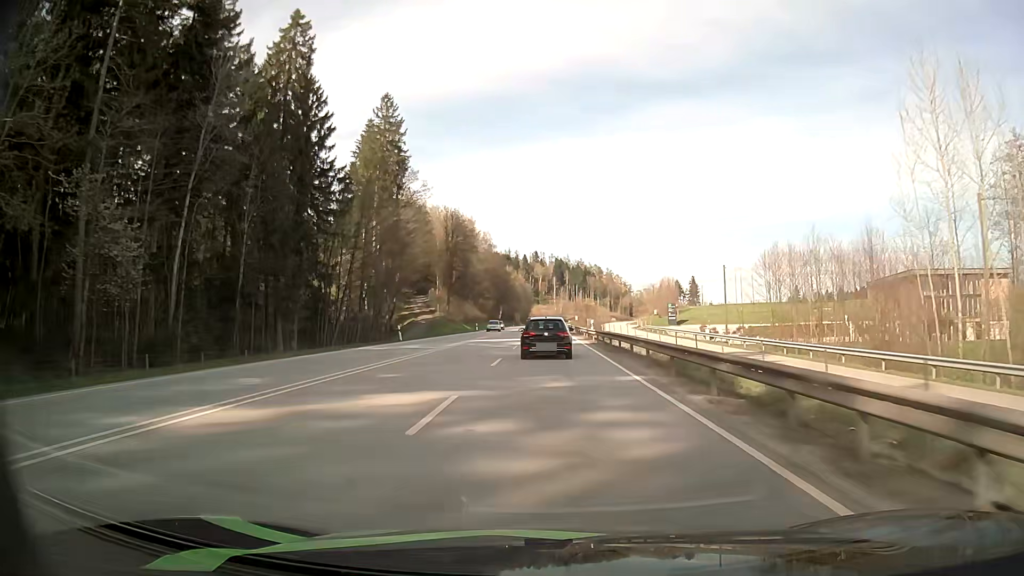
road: primary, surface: asphalt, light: Day
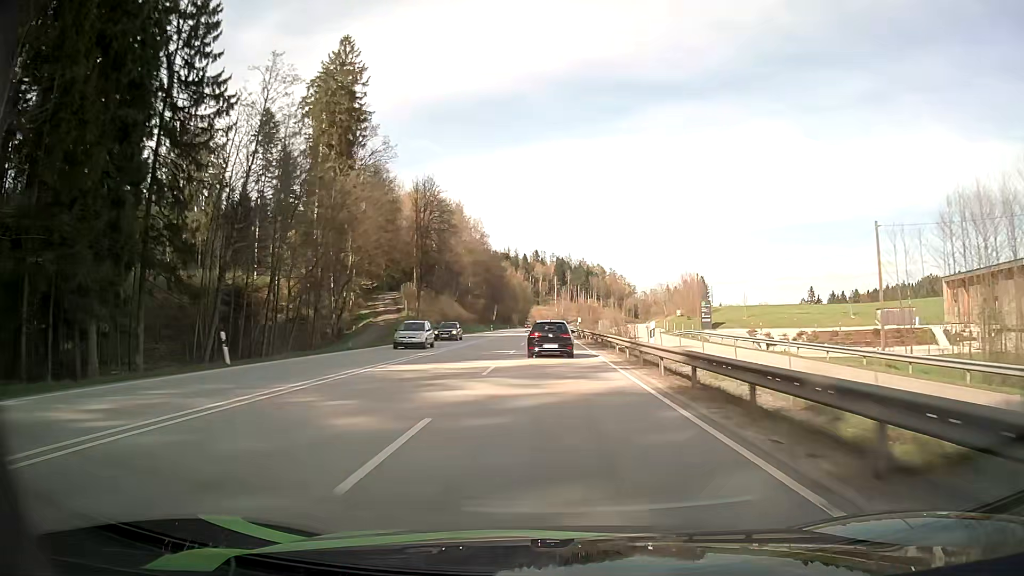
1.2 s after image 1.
(0.0, +26.4) m; 0°
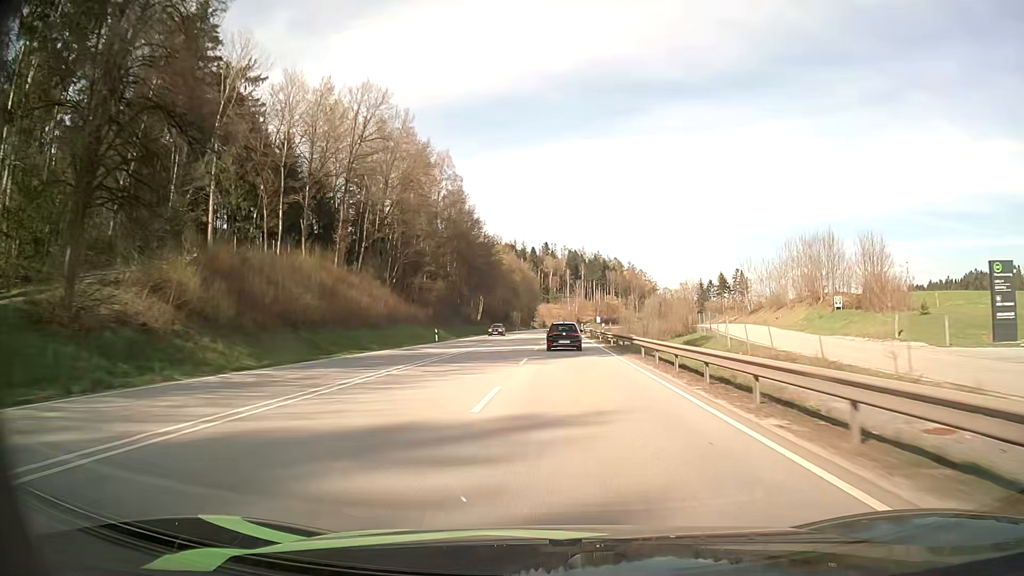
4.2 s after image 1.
(-0.4, +66.8) m; -1°
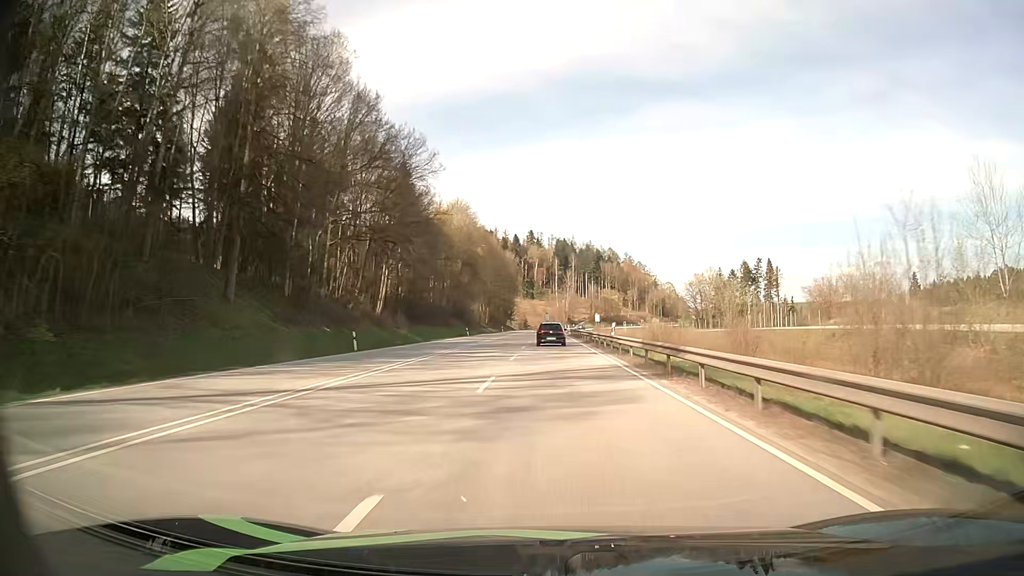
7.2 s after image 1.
(+1.2, +69.3) m; +1°
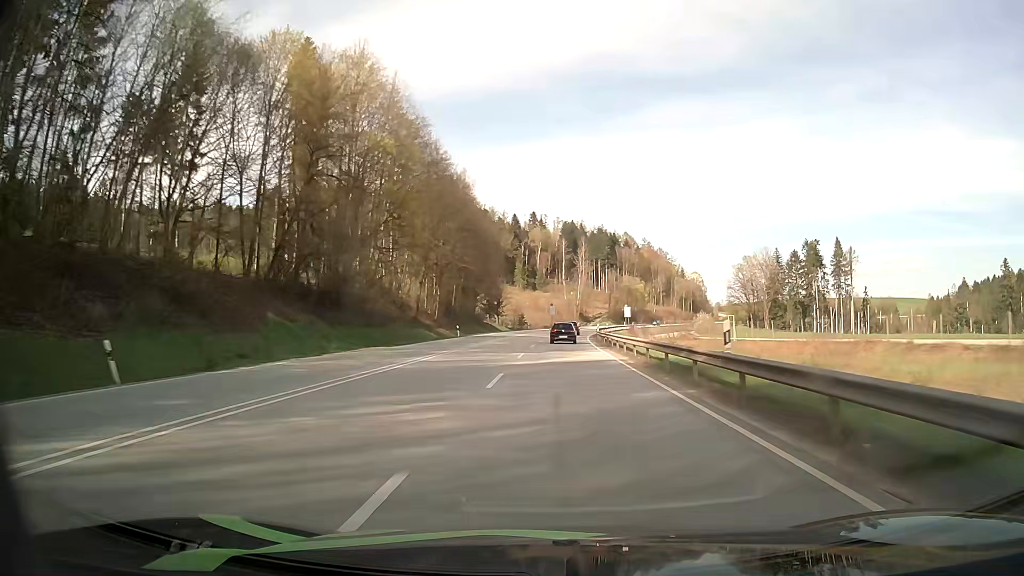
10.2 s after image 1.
(-0.1, +71.2) m; 0°
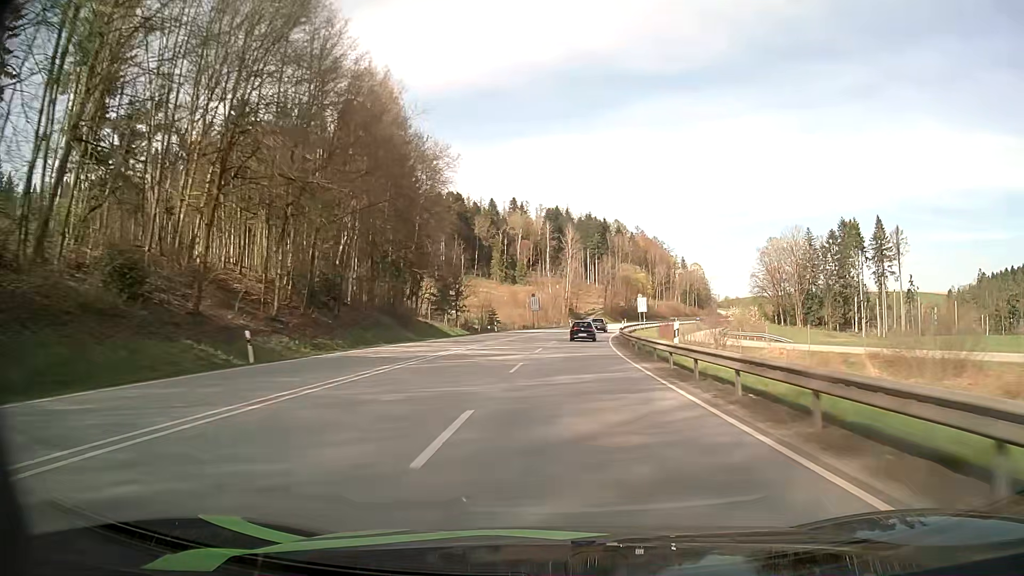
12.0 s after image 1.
(+0.4, +43.6) m; +1°
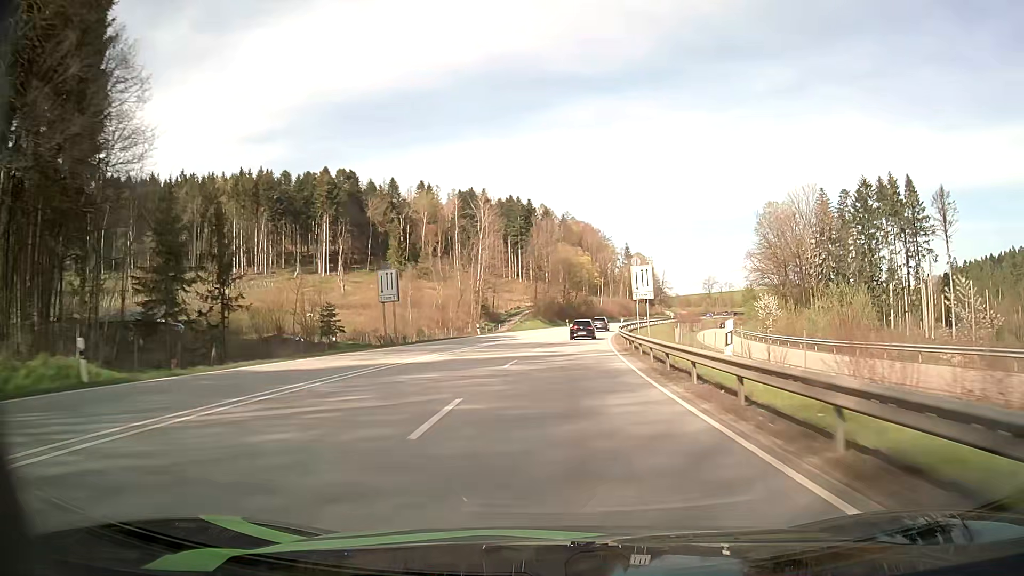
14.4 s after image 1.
(+2.9, +57.9) m; +6°
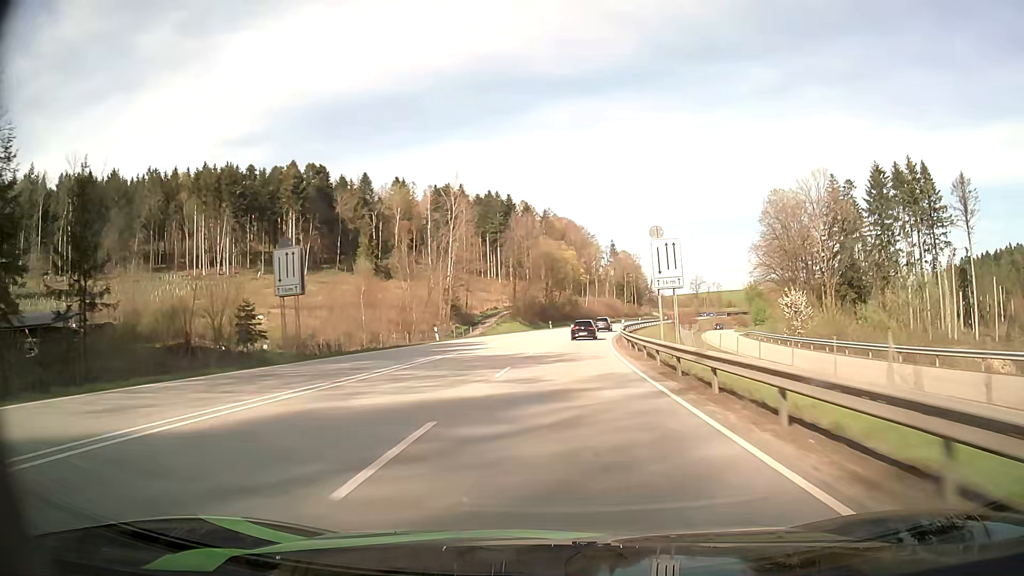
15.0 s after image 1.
(+0.2, +14.3) m; +2°
(0, +10) (0, +20) (+1, +30) (+1, +40) (+2, +50) (+3, +60) (+4, +70) (+6, +80) (+8, +90) (+10, +99) m
